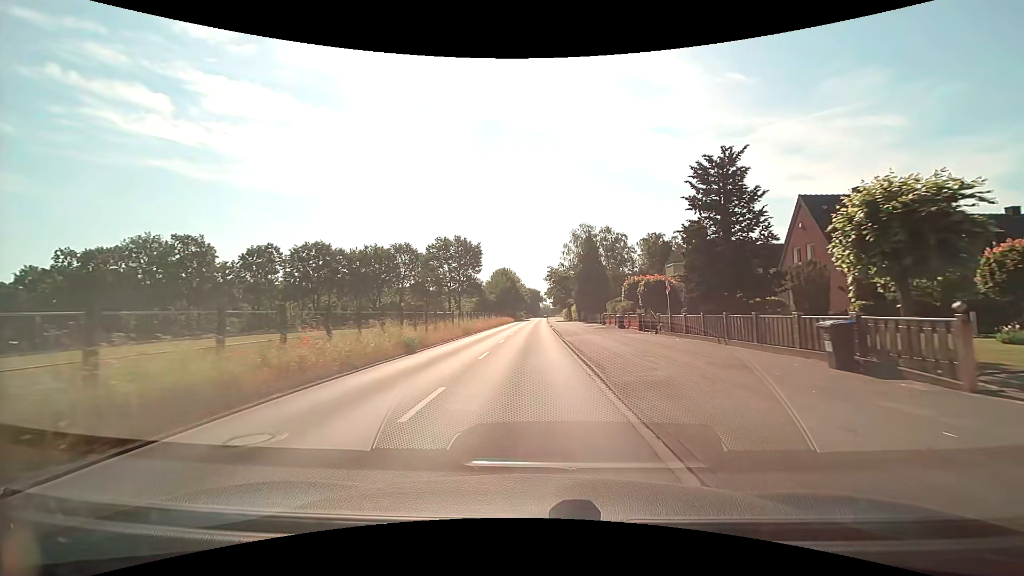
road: tertiary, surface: asphalt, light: Day
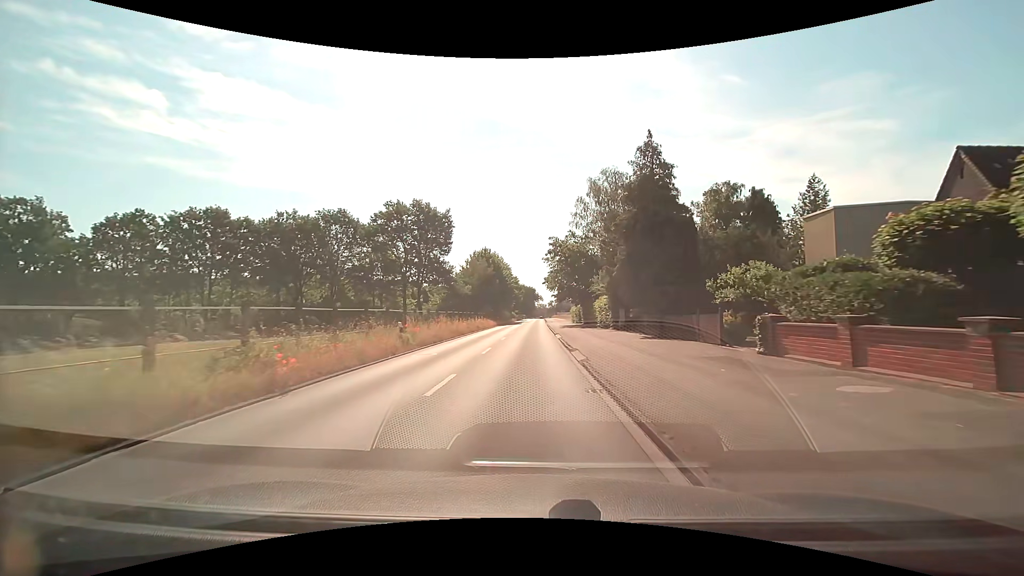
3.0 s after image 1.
(+0.1, +32.9) m; +1°
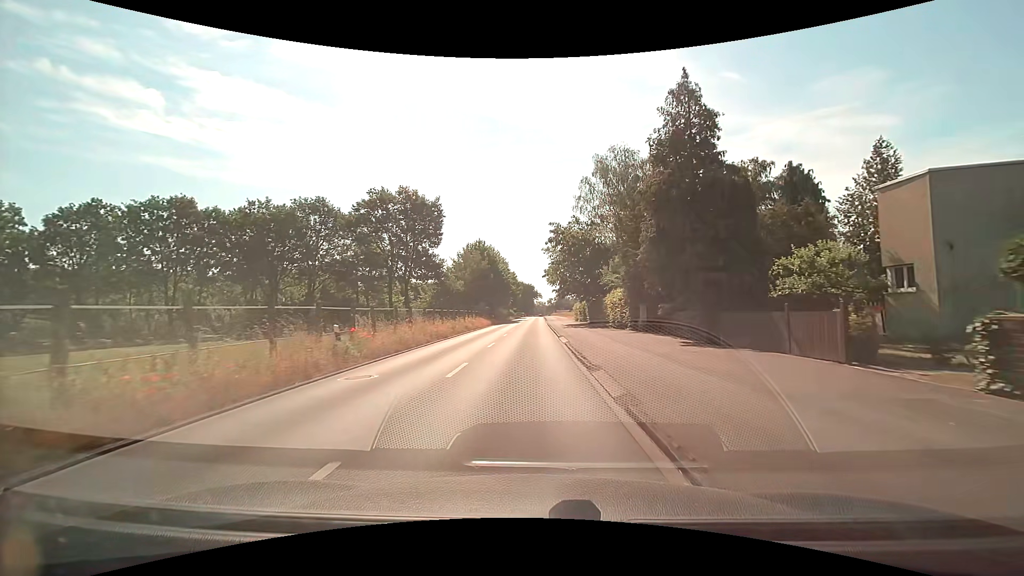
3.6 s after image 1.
(0.0, +6.6) m; 0°
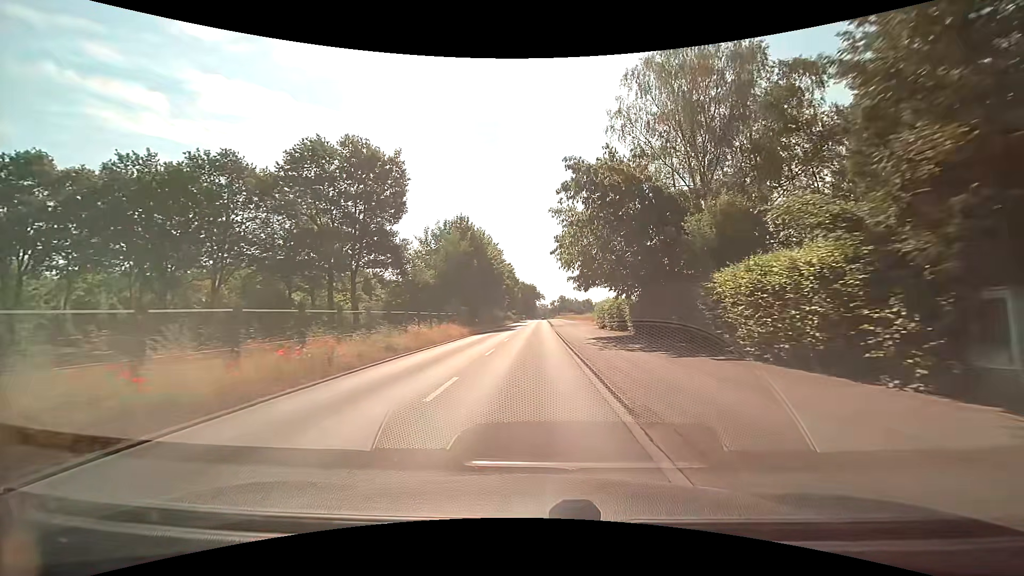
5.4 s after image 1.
(0.0, +20.0) m; 0°
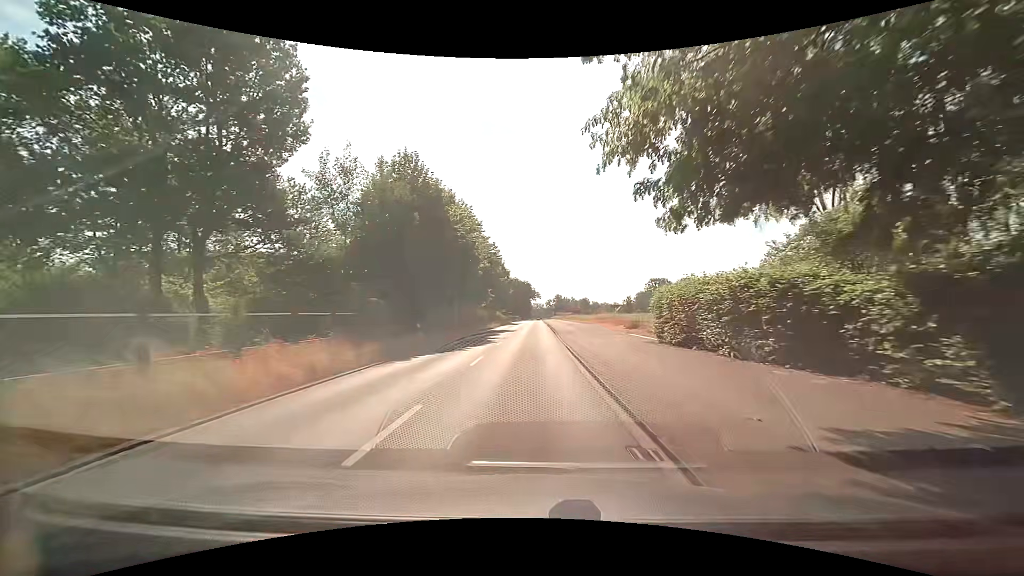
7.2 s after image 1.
(0.0, +20.7) m; 0°
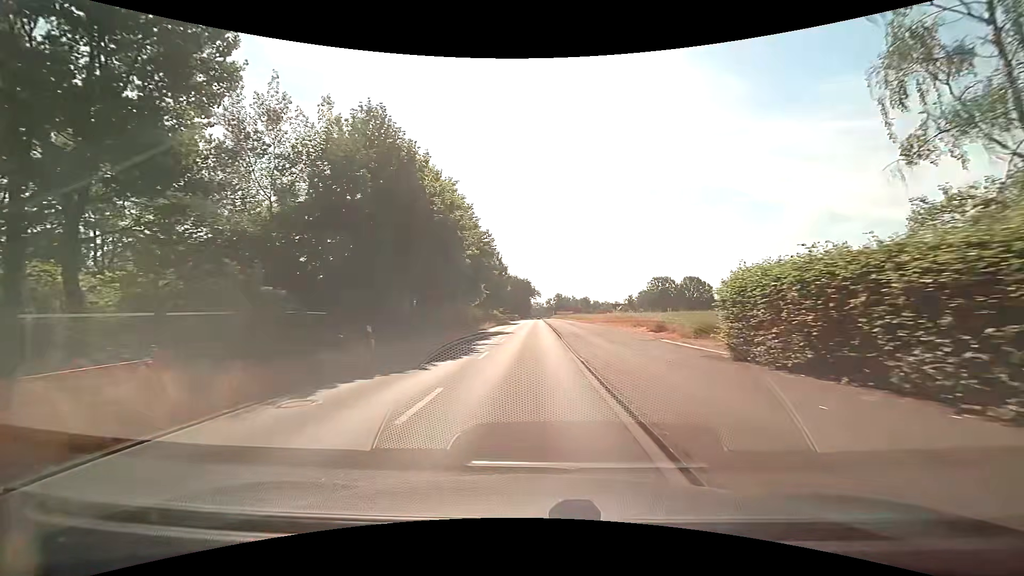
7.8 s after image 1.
(0.0, +7.1) m; 0°
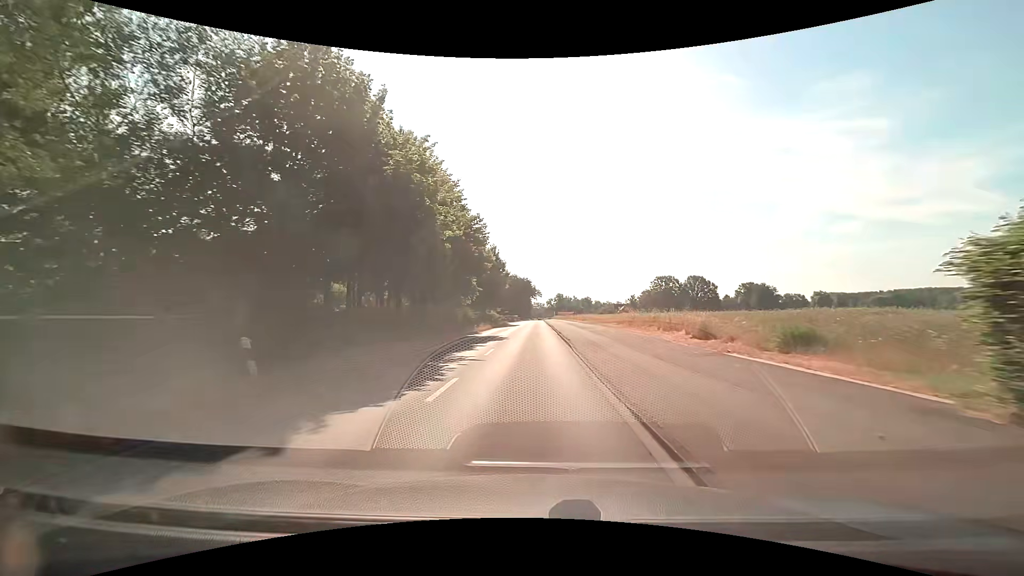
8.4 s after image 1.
(0.0, +7.2) m; +1°
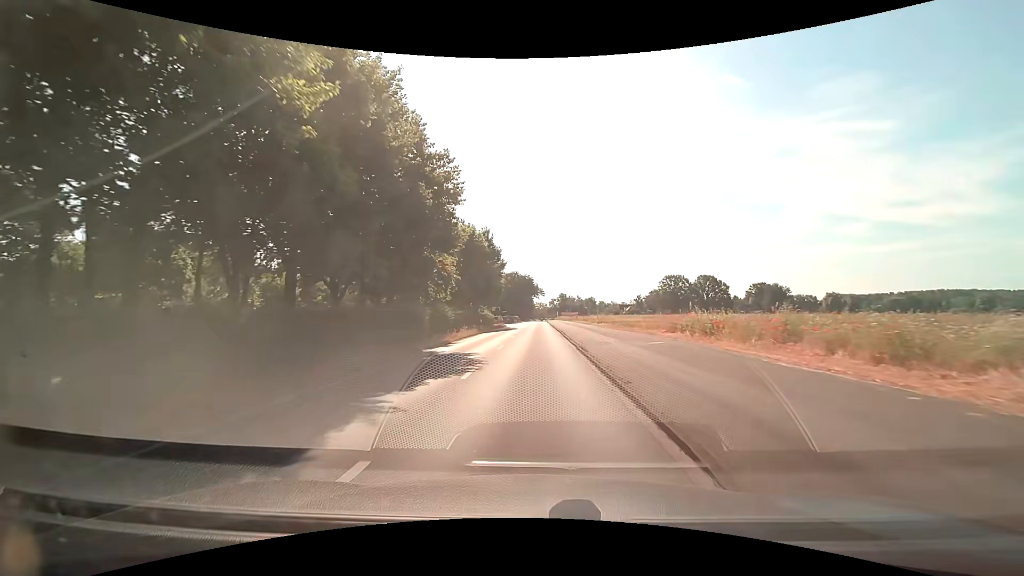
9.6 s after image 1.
(-0.2, +14.7) m; -1°
(0, +10) (0, +20) (0, +30) (0, +40) (0, +50) (0, +60) (0, +70) (0, +80) (+1, +90) (+1, +100) m
